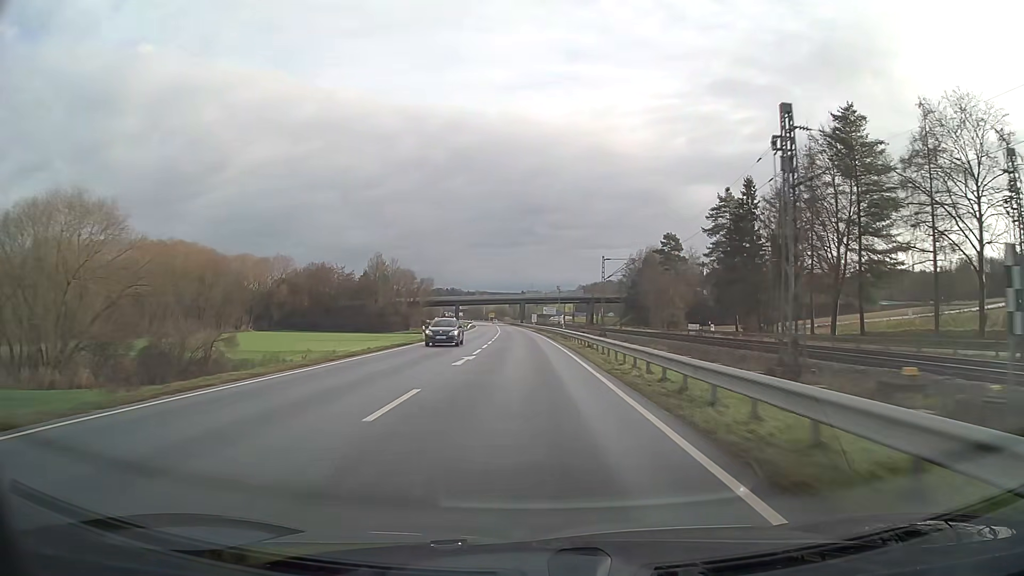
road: primary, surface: asphalt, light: Day
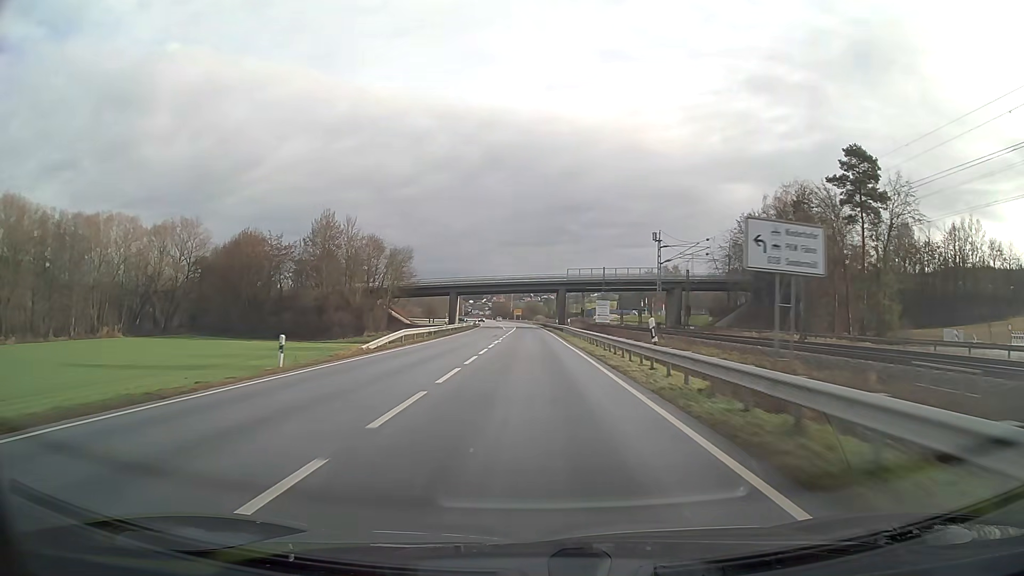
(-2.0, +79.2) m; -3°
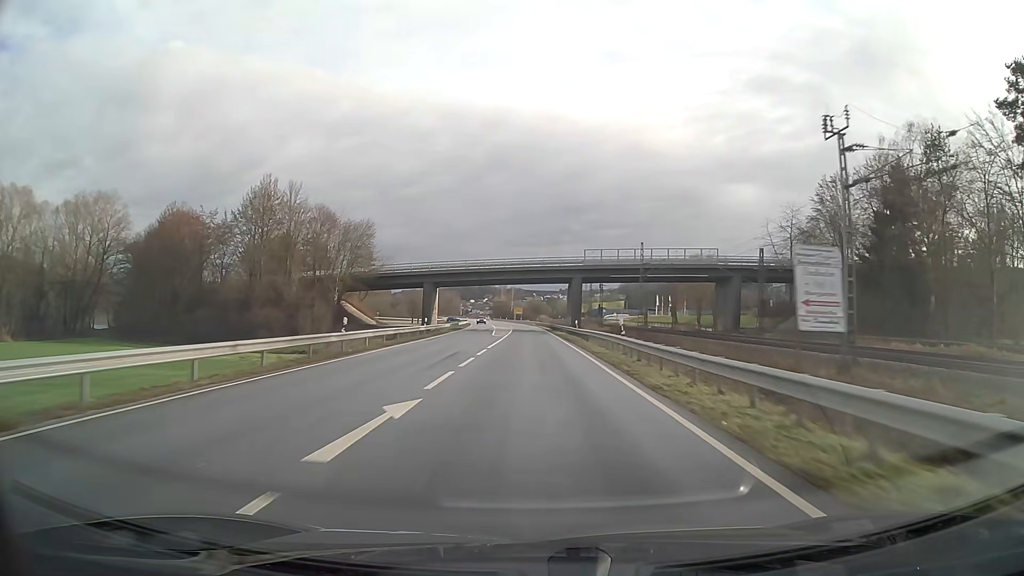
(-0.1, +31.7) m; 0°
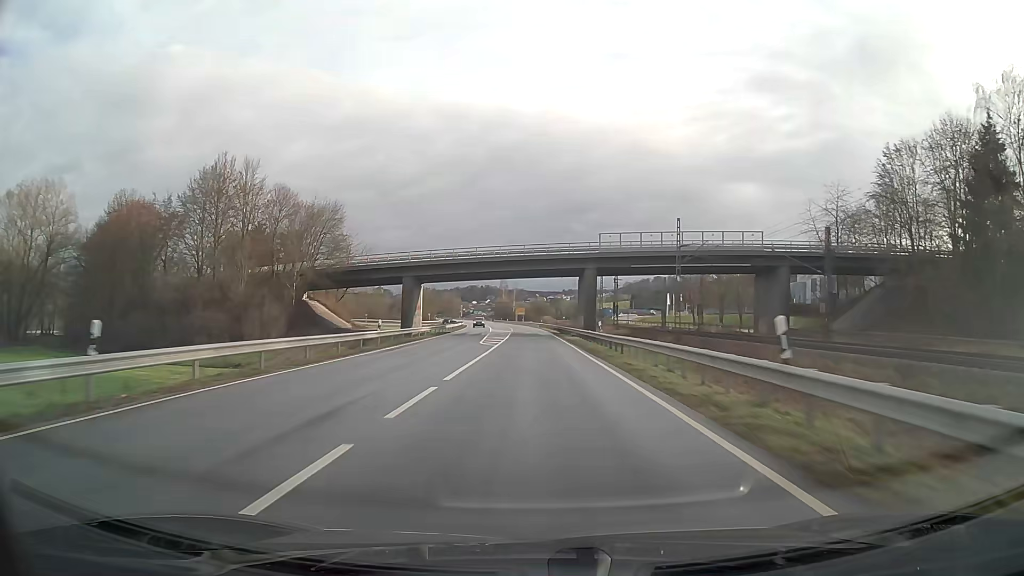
(0.0, +15.9) m; 0°
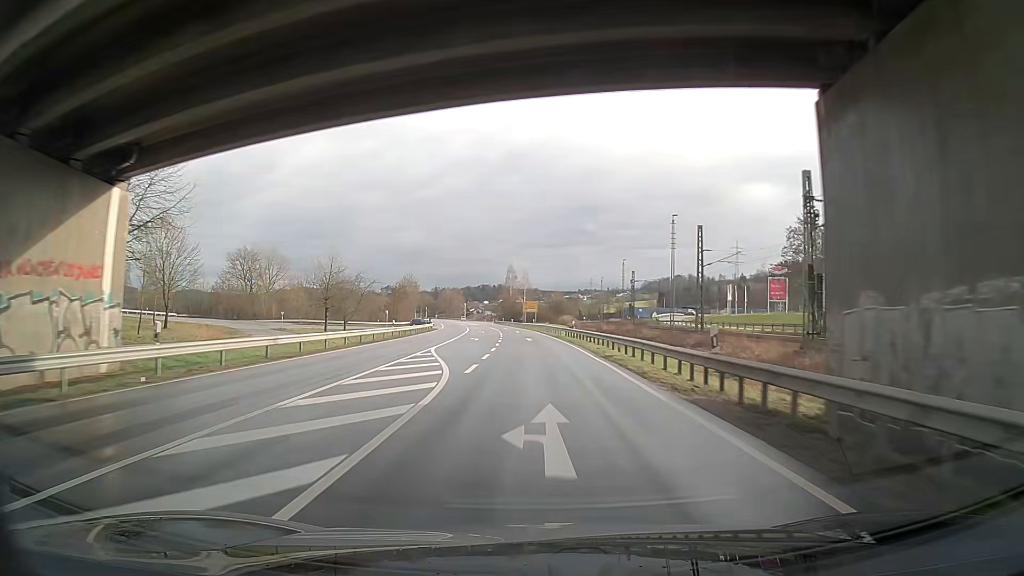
(-0.7, +63.4) m; -2°
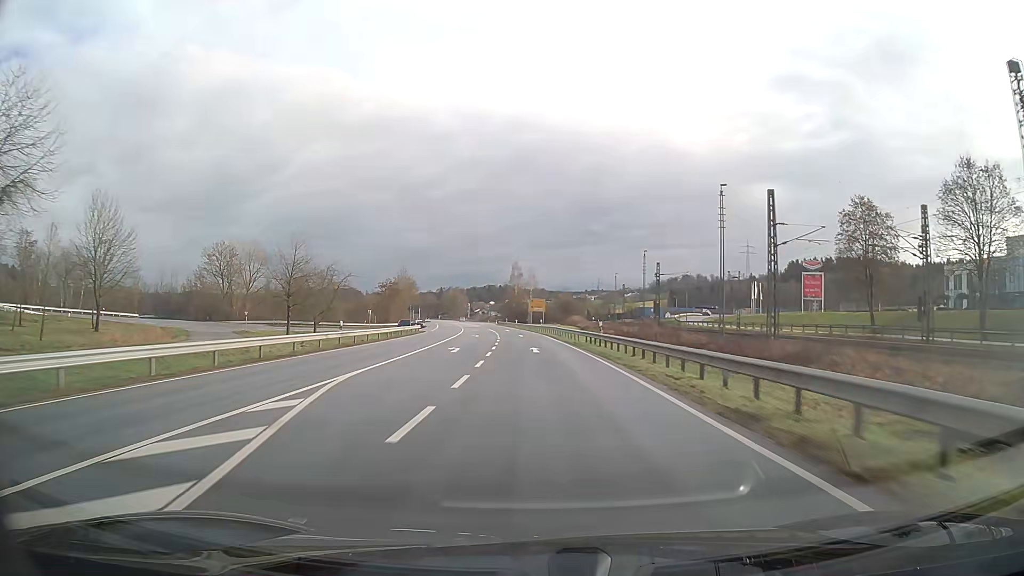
(-0.1, +15.9) m; 0°
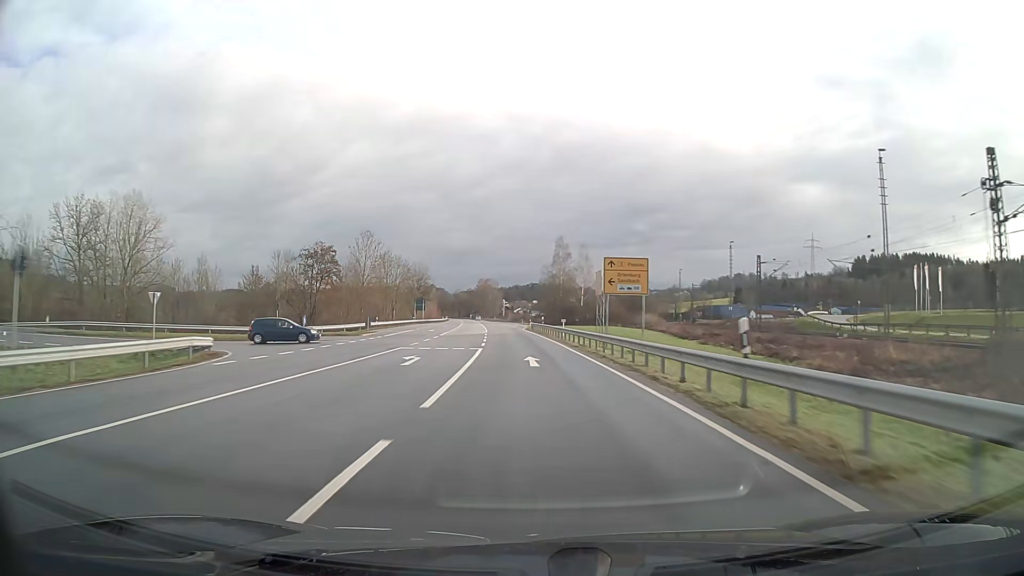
(-1.5, +63.4) m; -4°
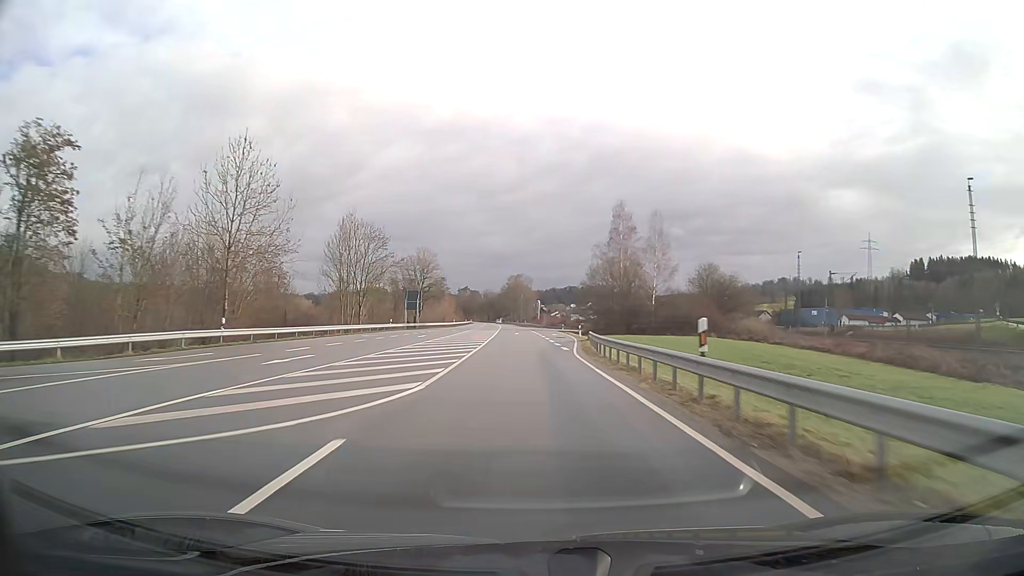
(-1.3, +47.5) m; -3°
(0, +10) (0, +20) (0, +30) (-1, +40) (-1, +50) (-1, +60) (-1, +70) (-2, +80) (-2, +90) (-3, +100) m
